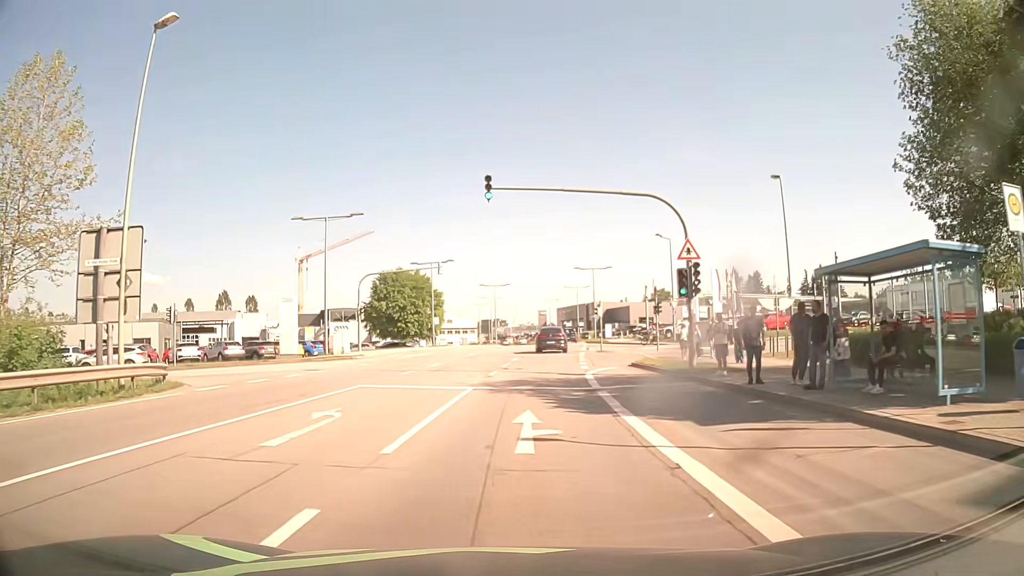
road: secondary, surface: asphalt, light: Day
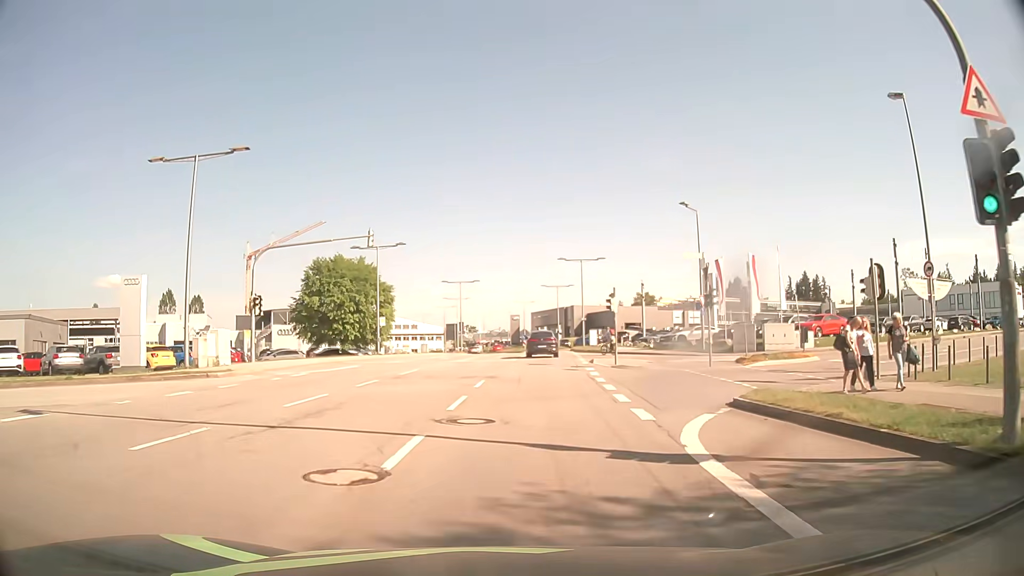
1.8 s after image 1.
(+0.3, +16.3) m; +3°
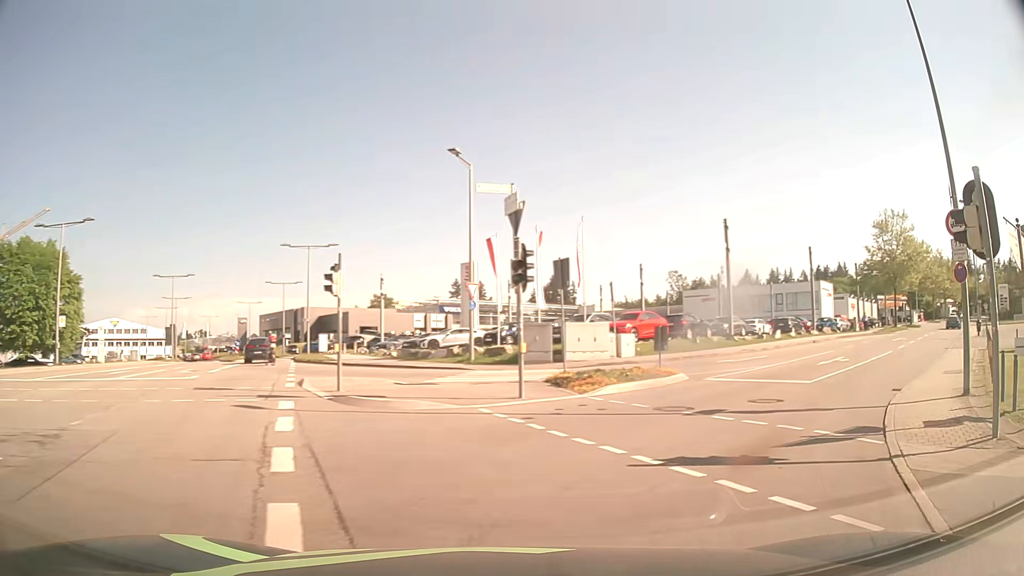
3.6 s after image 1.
(+1.6, +12.9) m; +20°
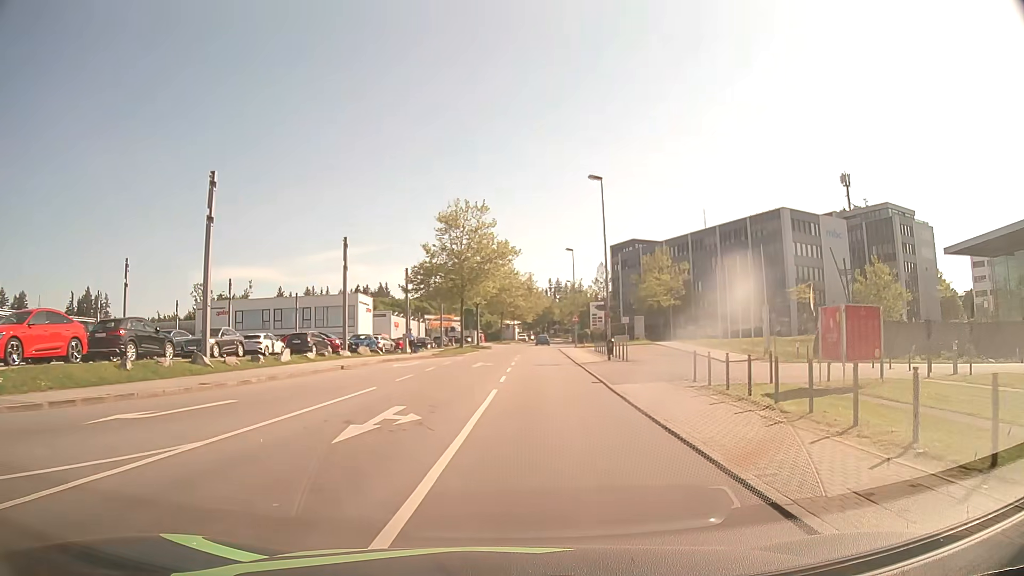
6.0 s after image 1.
(+7.2, +15.1) m; +42°
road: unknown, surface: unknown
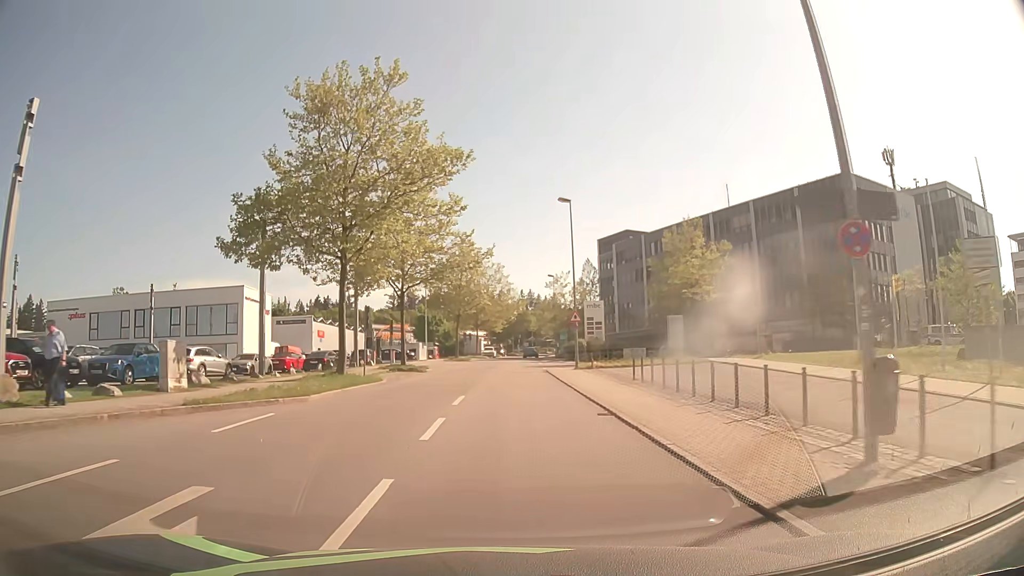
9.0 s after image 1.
(+1.0, +30.2) m; +2°
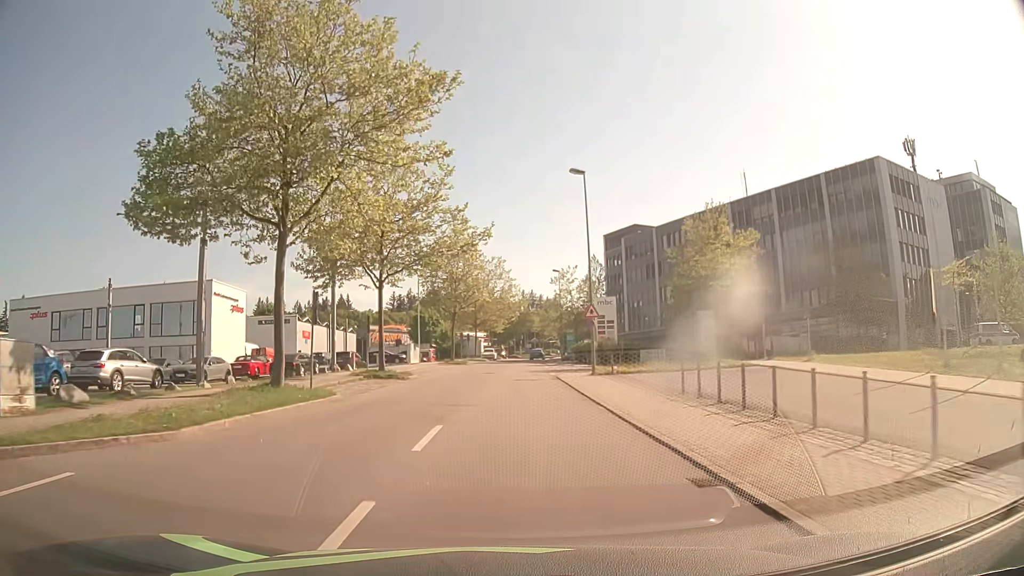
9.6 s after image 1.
(0.0, +7.1) m; 0°
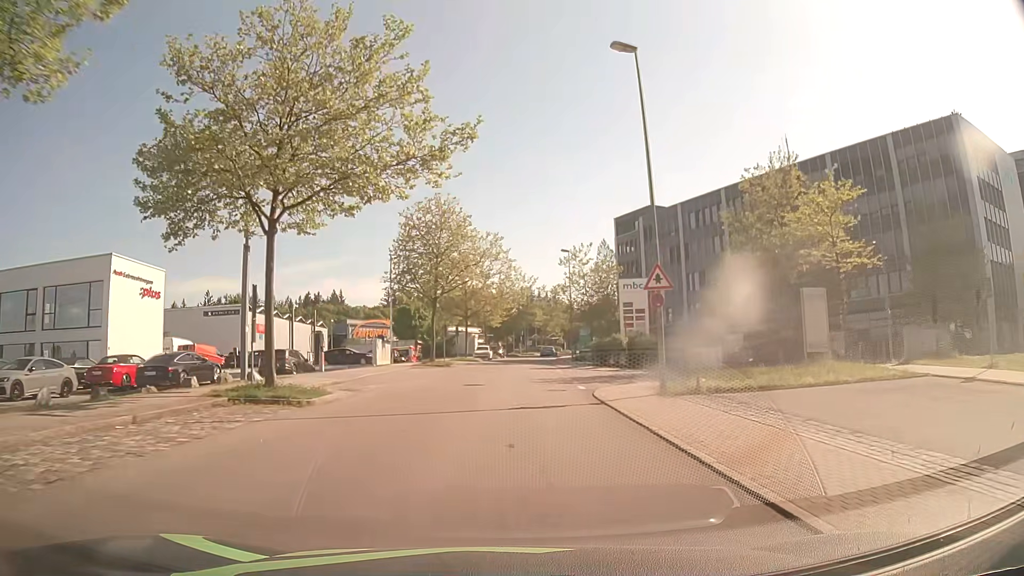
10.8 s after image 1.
(0.0, +14.8) m; 0°
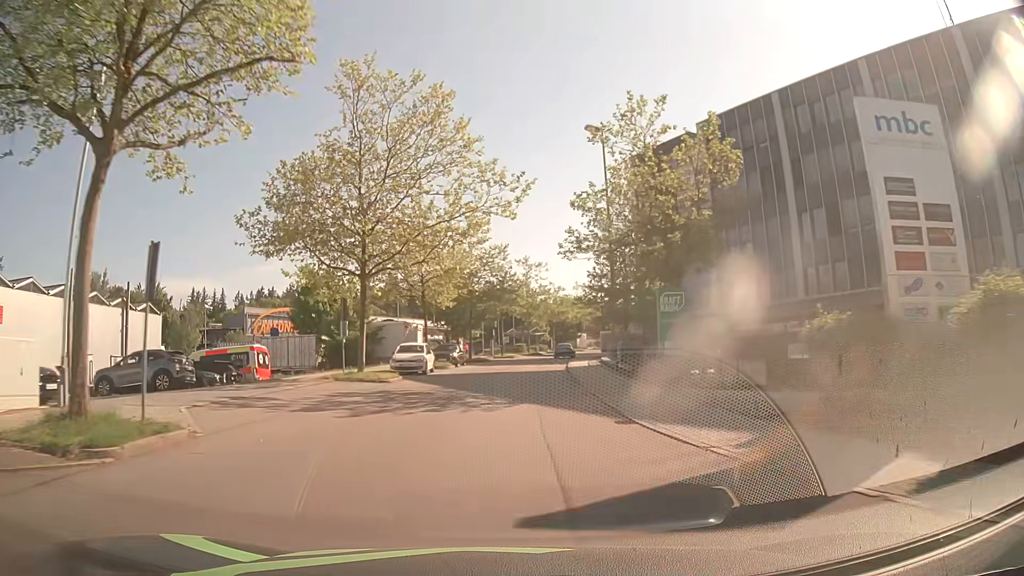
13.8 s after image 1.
(+0.6, +36.5) m; +2°
